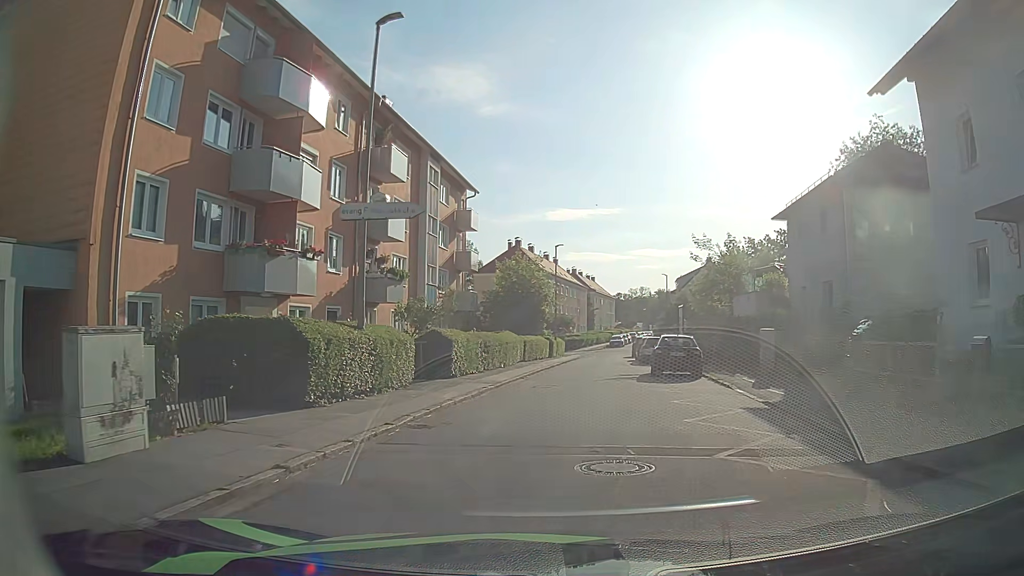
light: Day
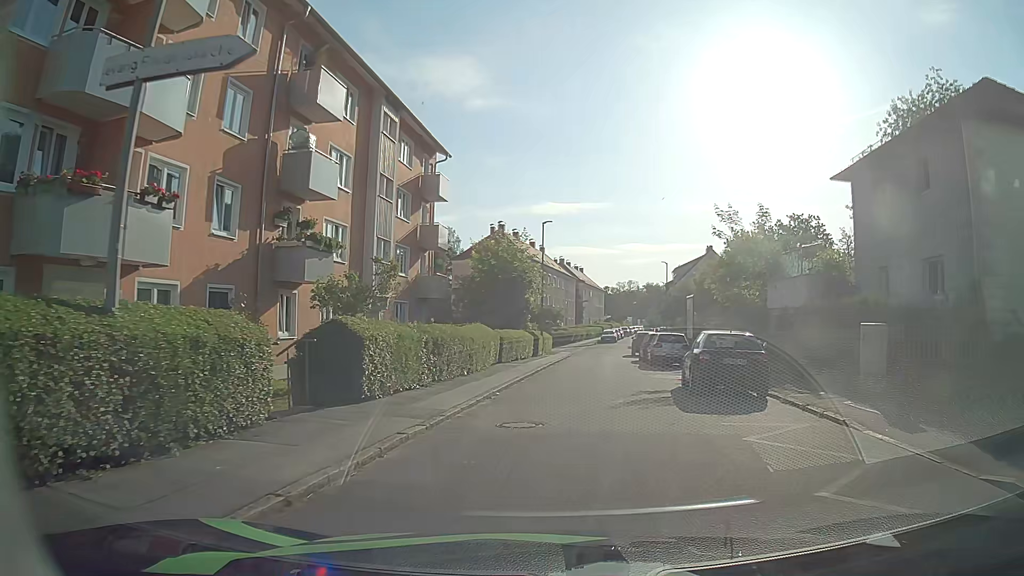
(+0.1, +8.2) m; 0°
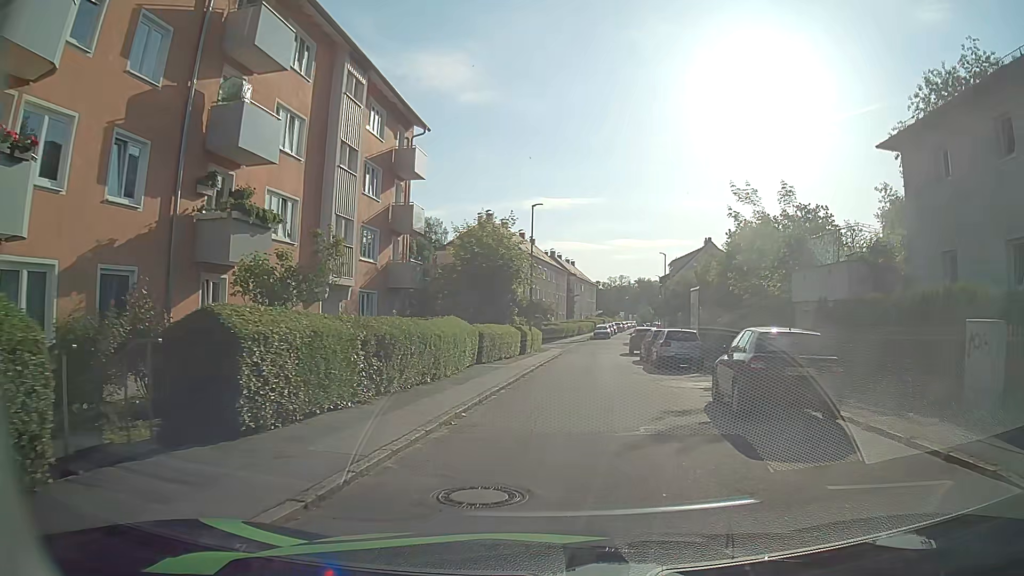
(0.0, +4.3) m; 0°
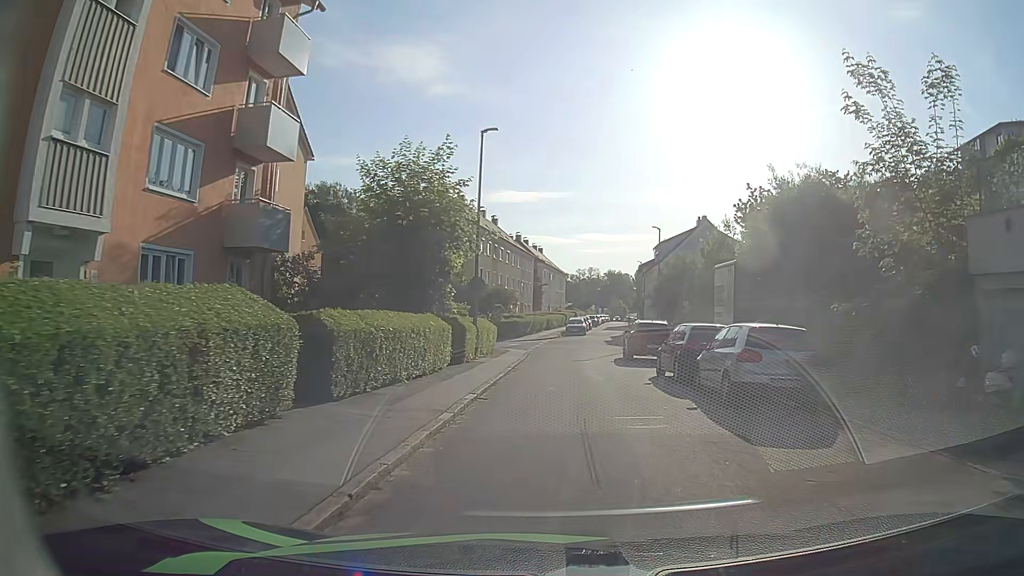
(+0.4, +13.6) m; +4°
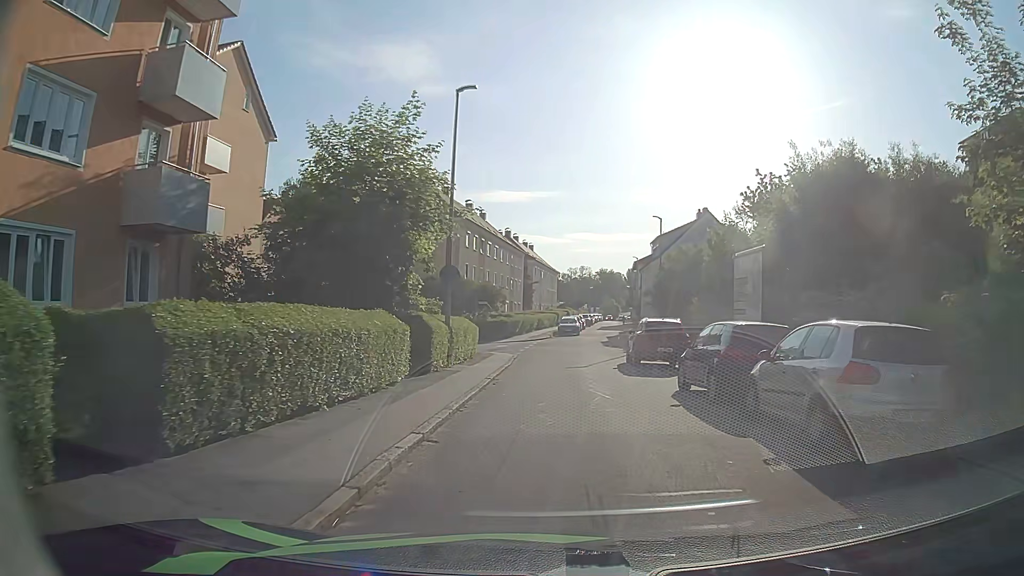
(0.0, +4.5) m; 0°
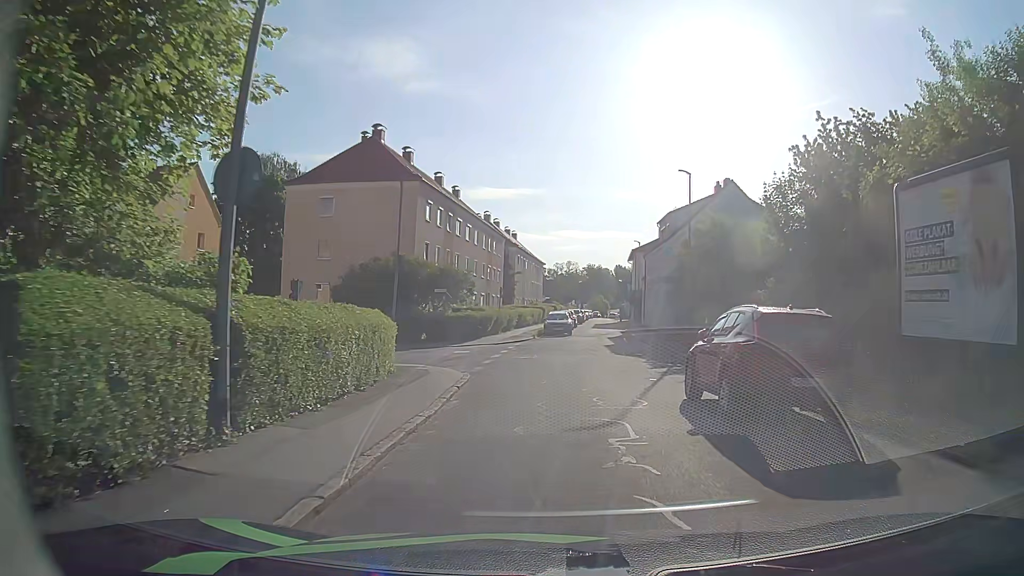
(+0.1, +13.0) m; 0°
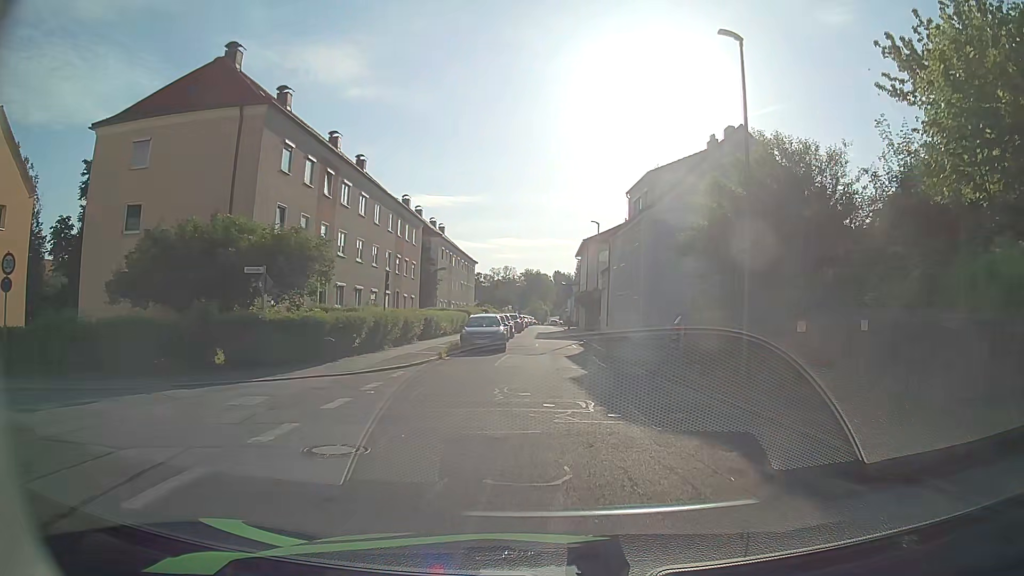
(+0.8, +16.6) m; +6°
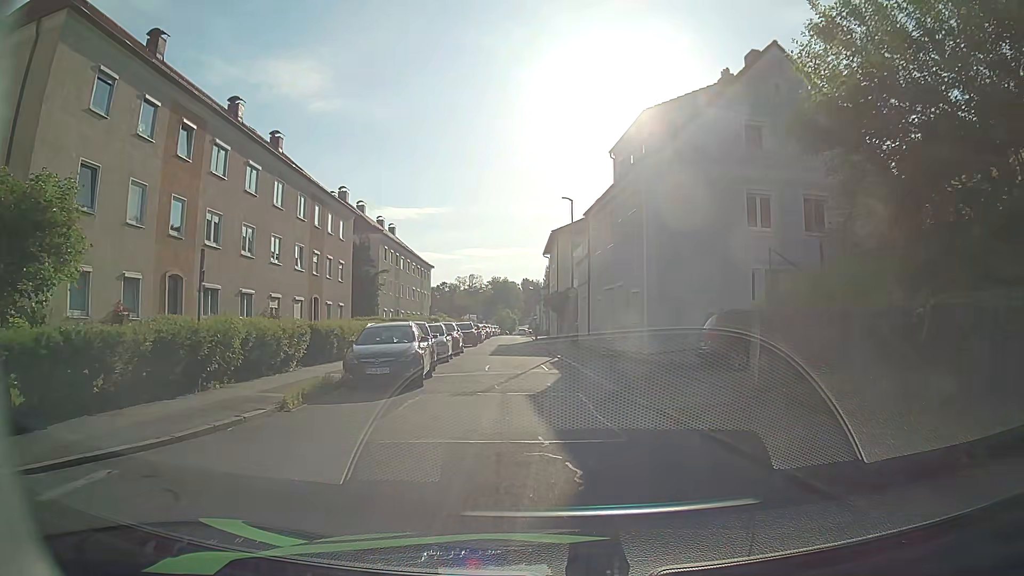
(+0.4, +11.6) m; +2°
